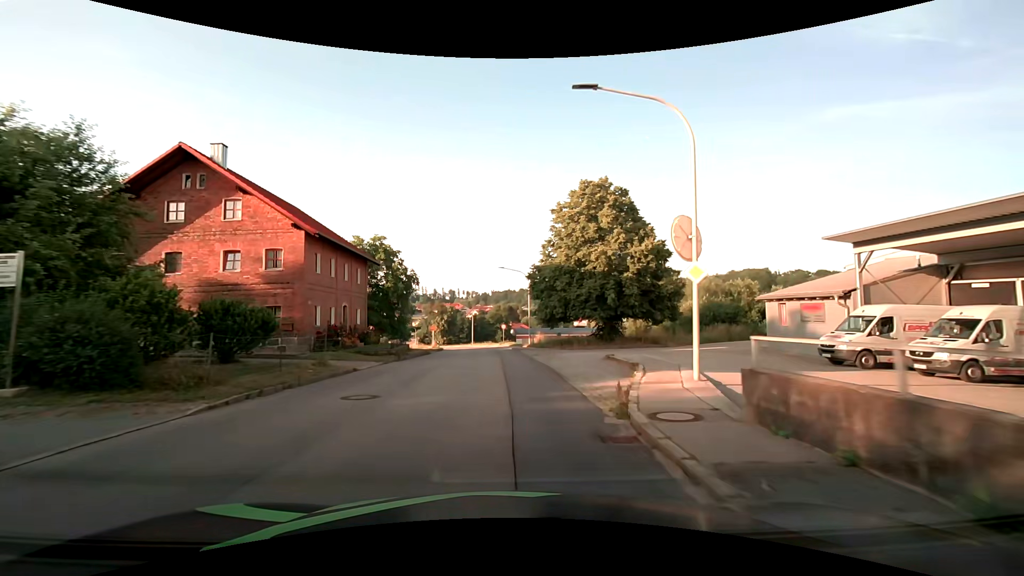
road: tertiary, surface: asphalt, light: Day
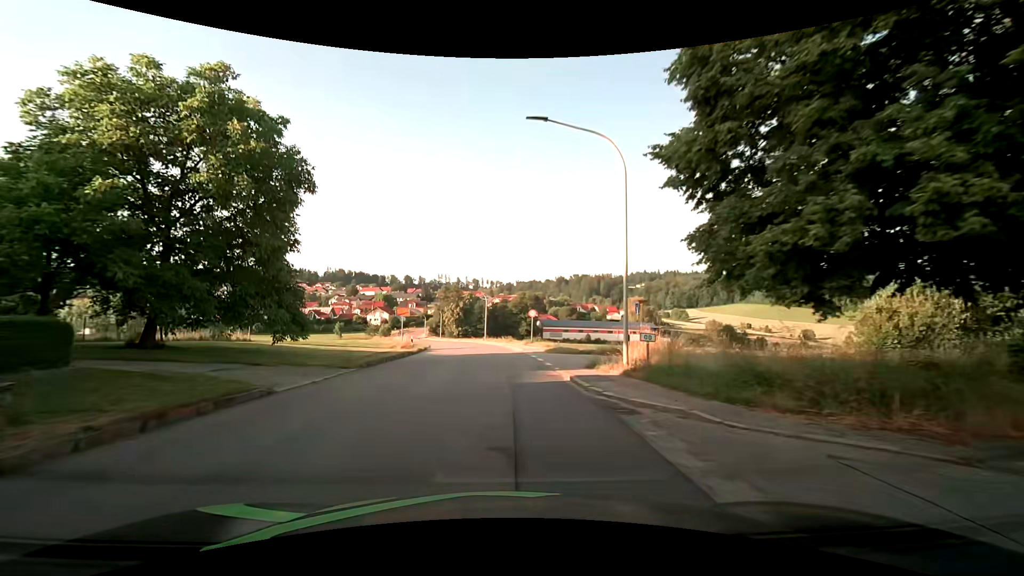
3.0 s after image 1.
(-0.6, +31.6) m; -3°
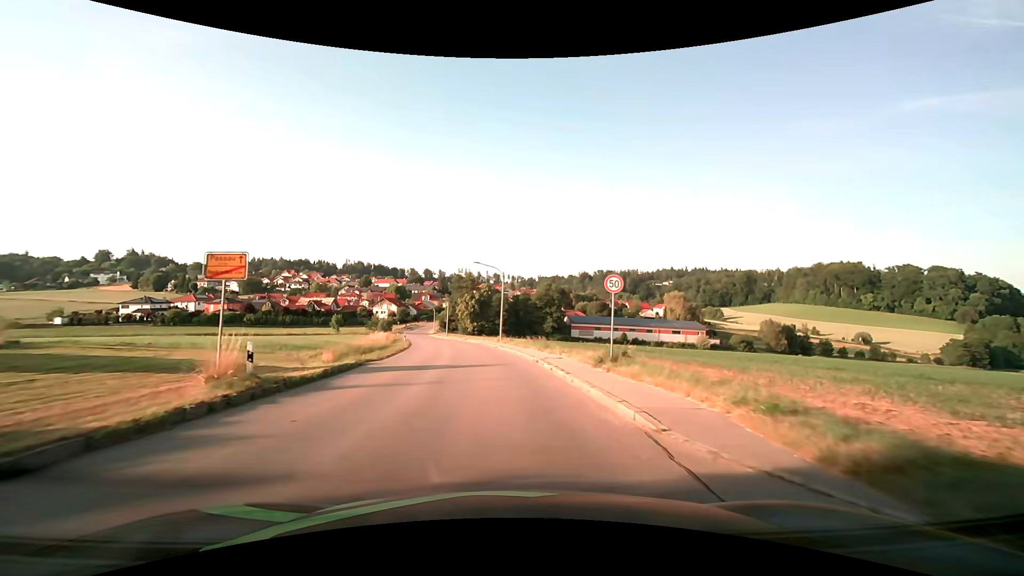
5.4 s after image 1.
(-0.5, +25.9) m; -2°
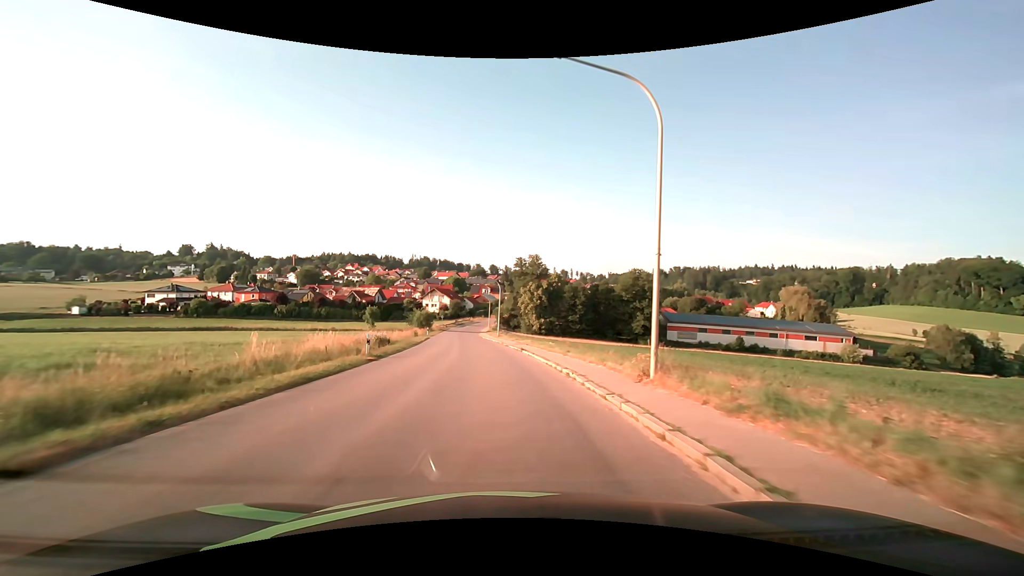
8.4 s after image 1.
(-2.1, +34.9) m; -8°
